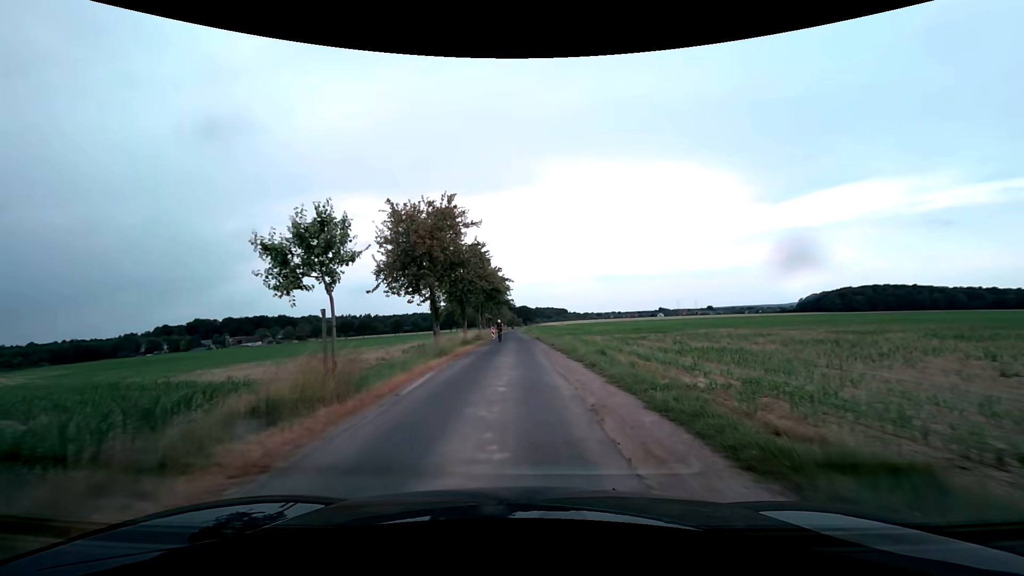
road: unclassified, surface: asphalt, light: Day
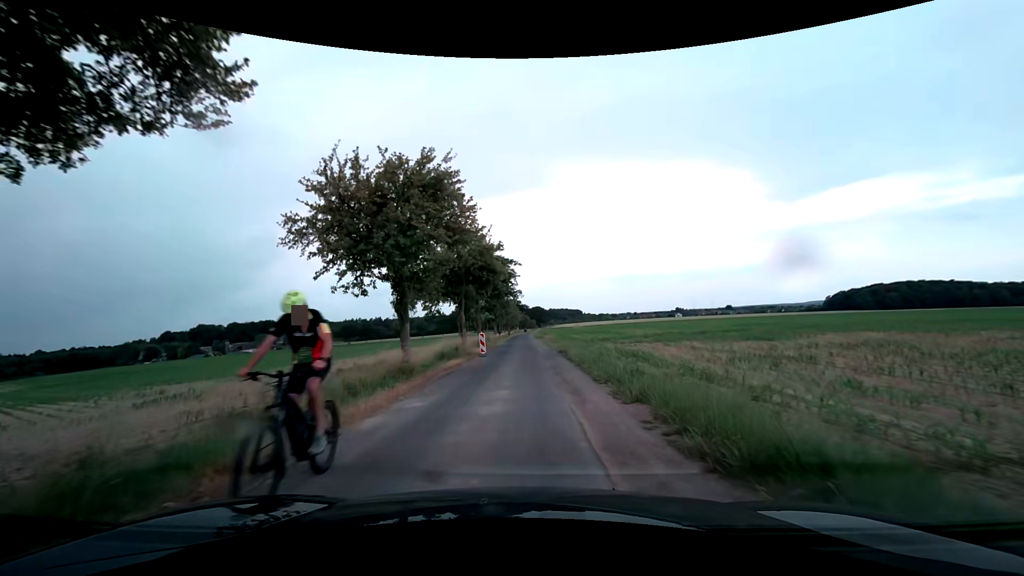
(-0.1, +21.2) m; -2°
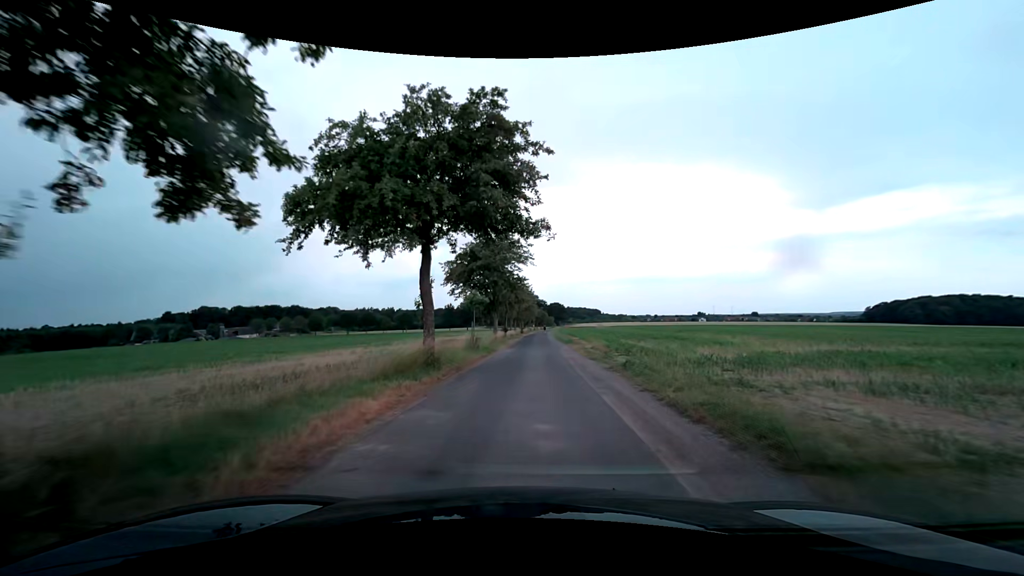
(-0.6, +29.9) m; -2°
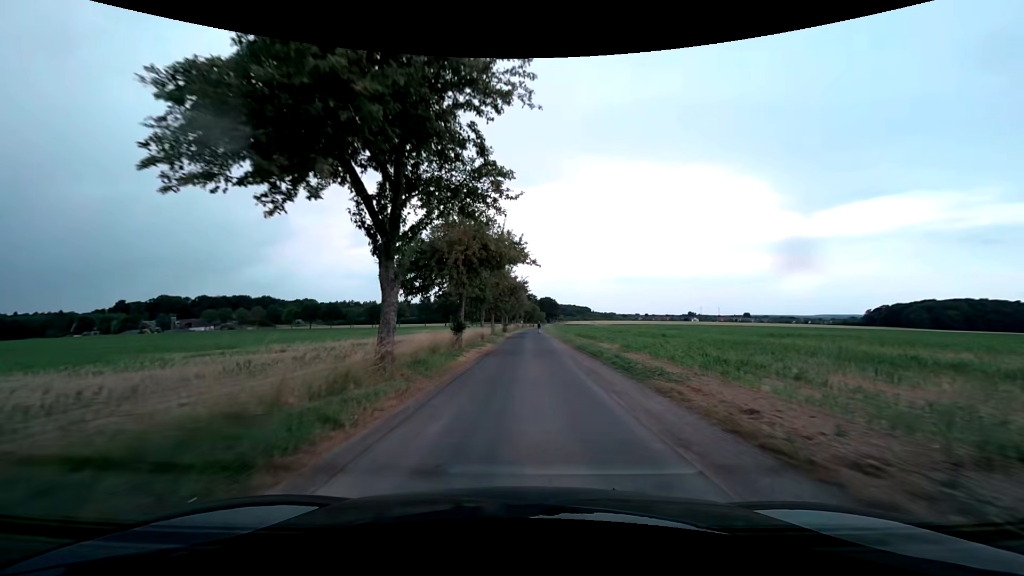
(+0.4, +31.3) m; +2°
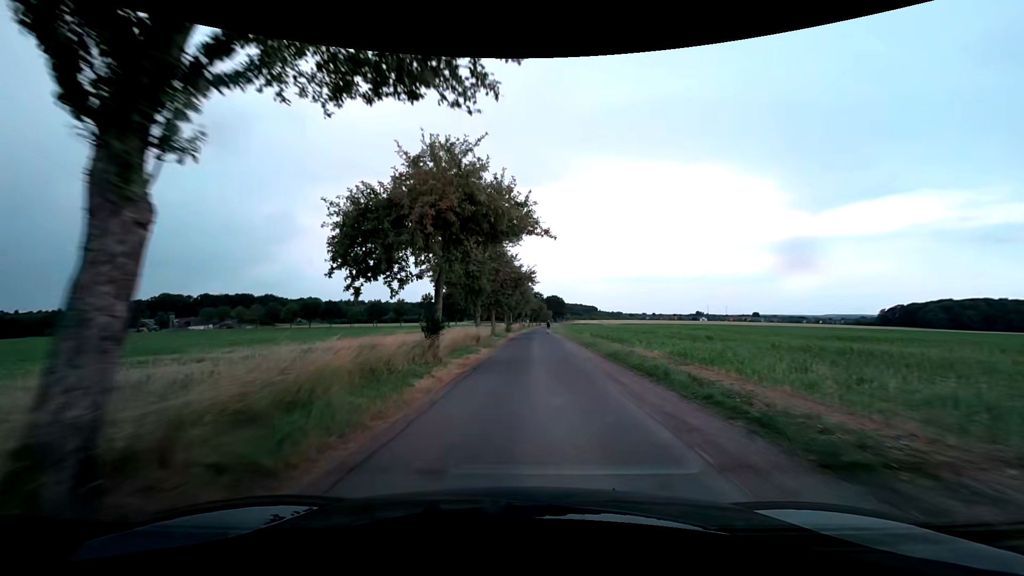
(-0.1, +8.2) m; -1°
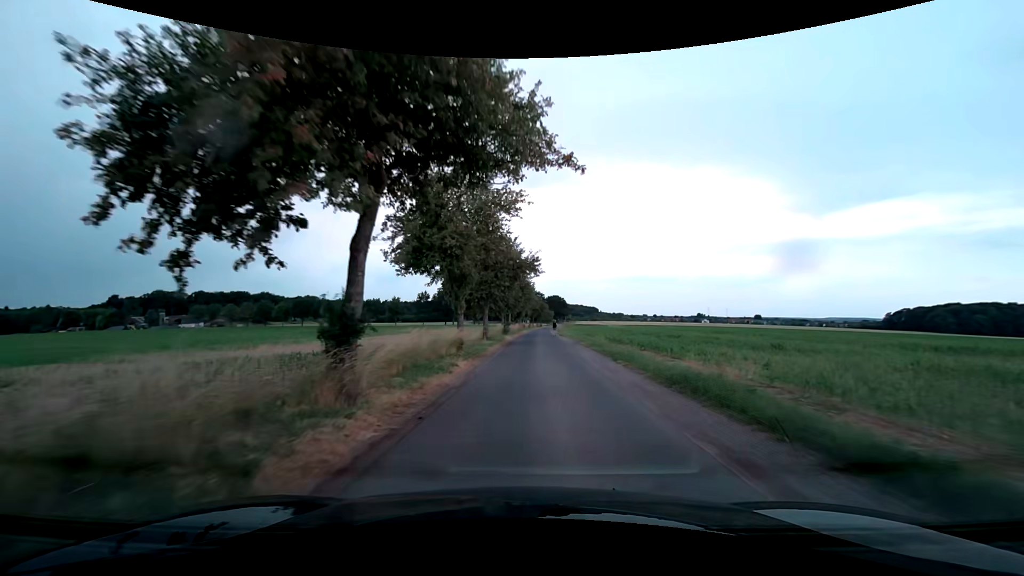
(0.0, +8.1) m; -1°
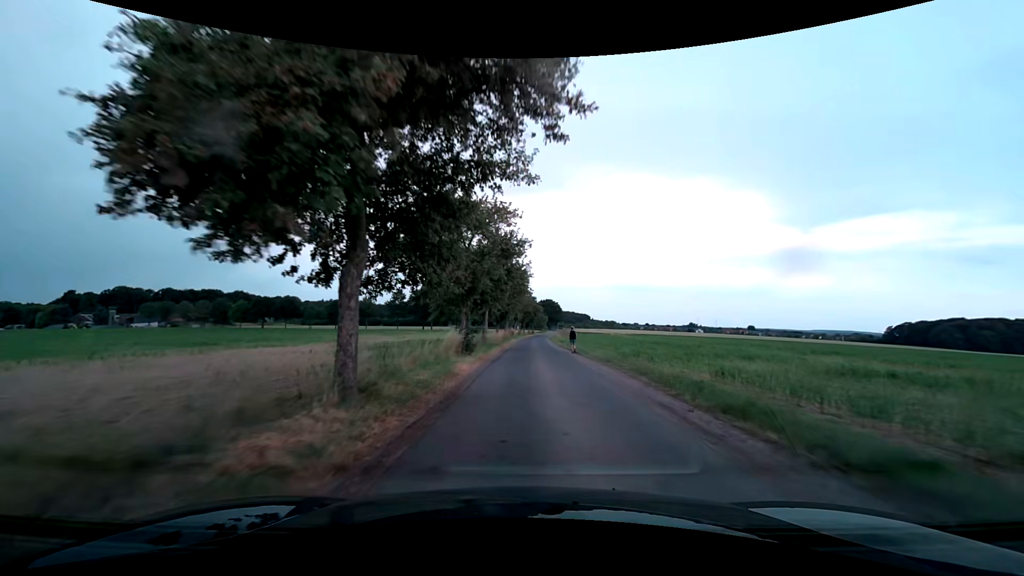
(+0.5, +24.1) m; +2°
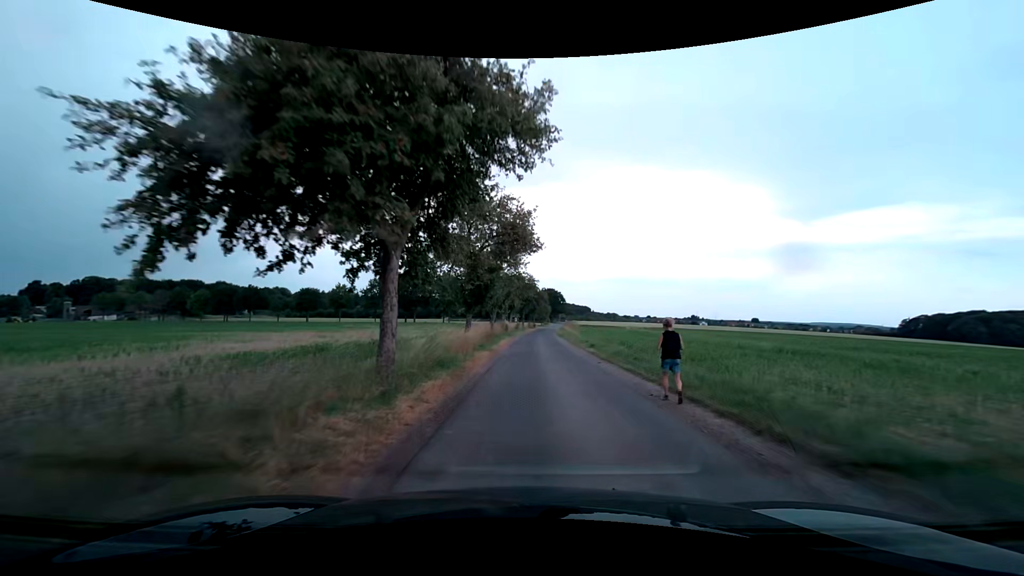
(-0.1, +24.1) m; 0°
(0, +10) (0, +20) (+1, +30) (+1, +40) (+1, +50) (+2, +60) (+2, +70) (+3, +80) (+4, +90) (+4, +100) m
